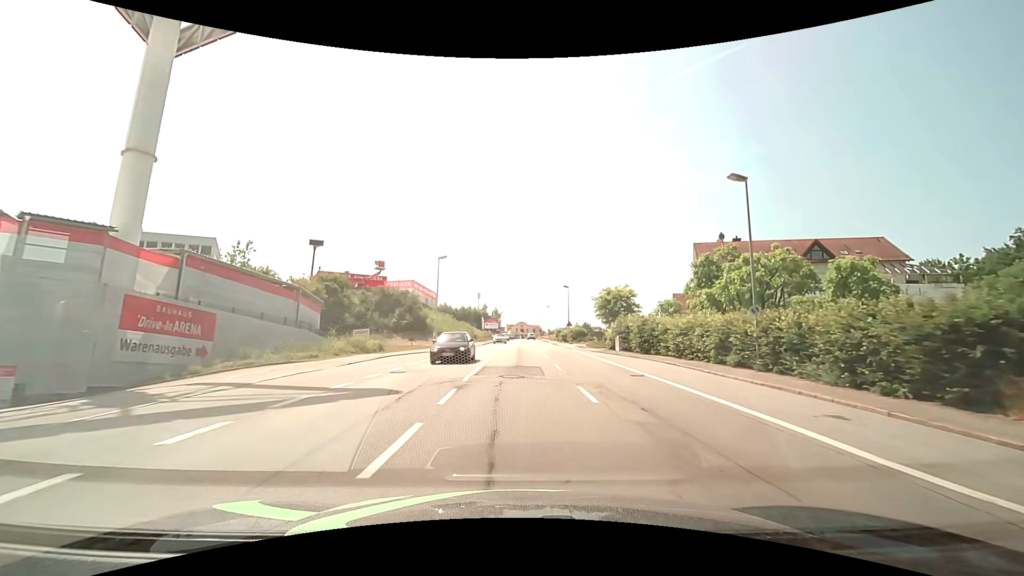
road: tertiary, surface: asphalt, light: Day
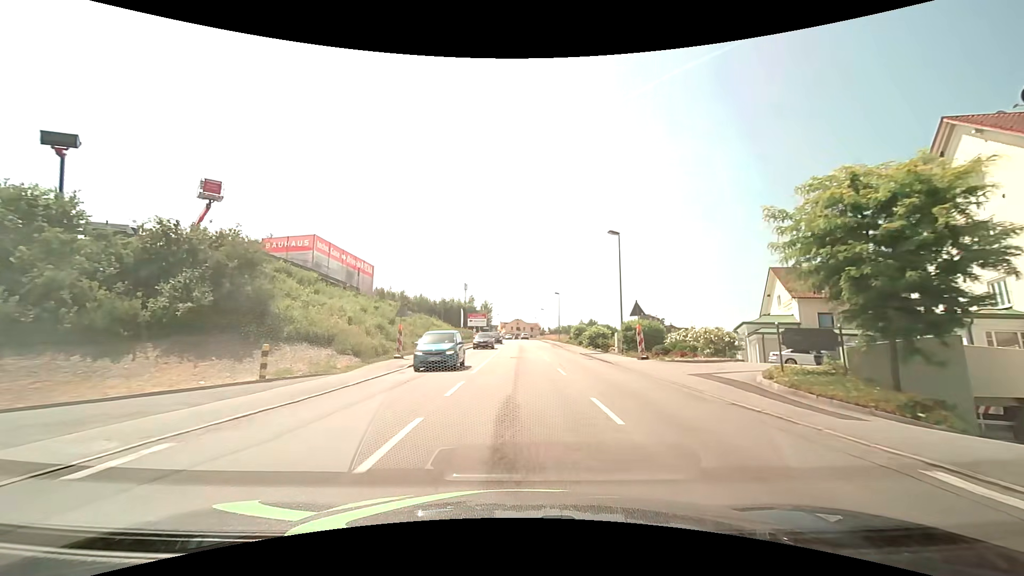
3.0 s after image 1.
(+0.2, +38.0) m; 0°
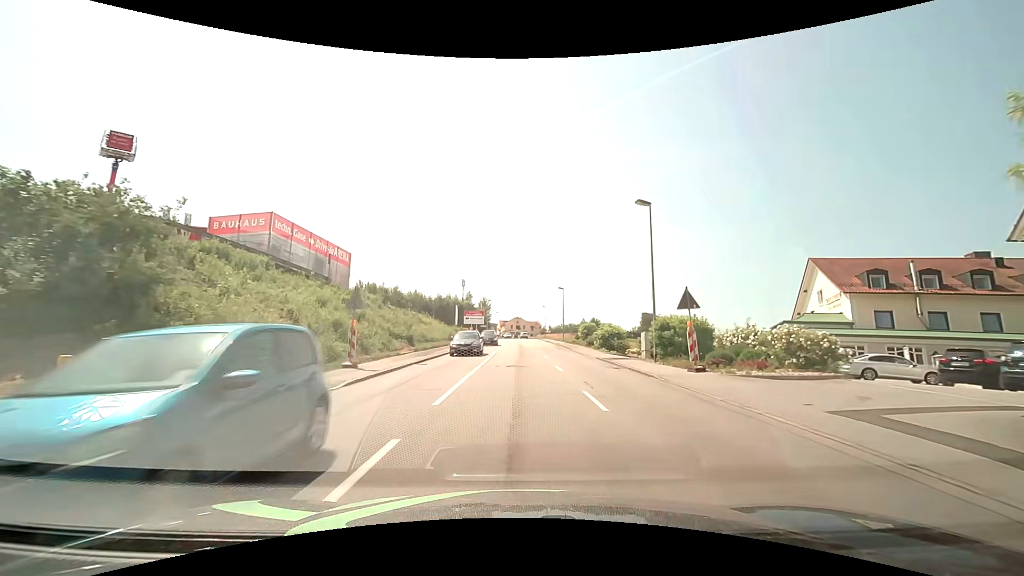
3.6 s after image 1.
(0.0, +7.6) m; 0°
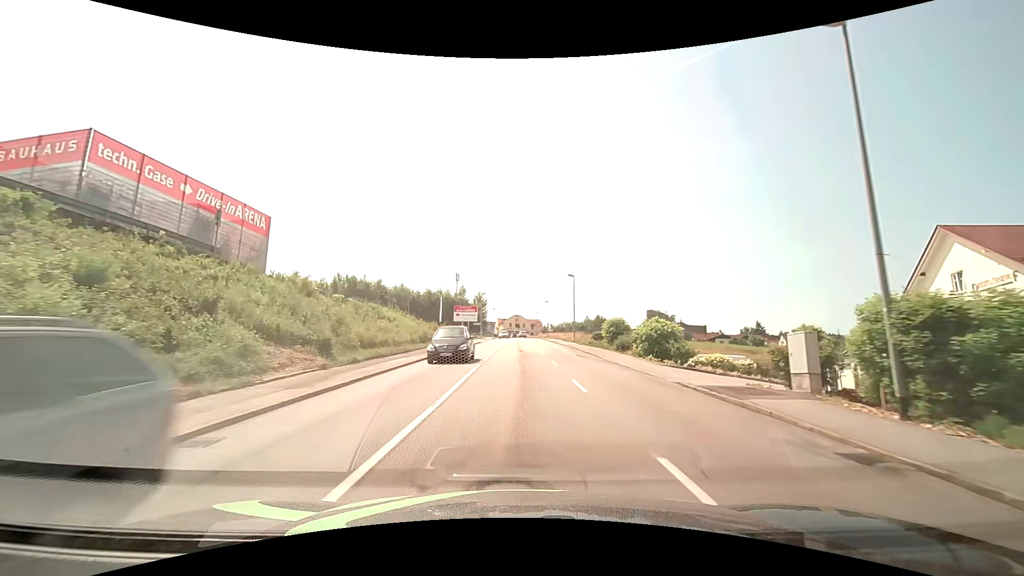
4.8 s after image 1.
(0.0, +15.3) m; 0°
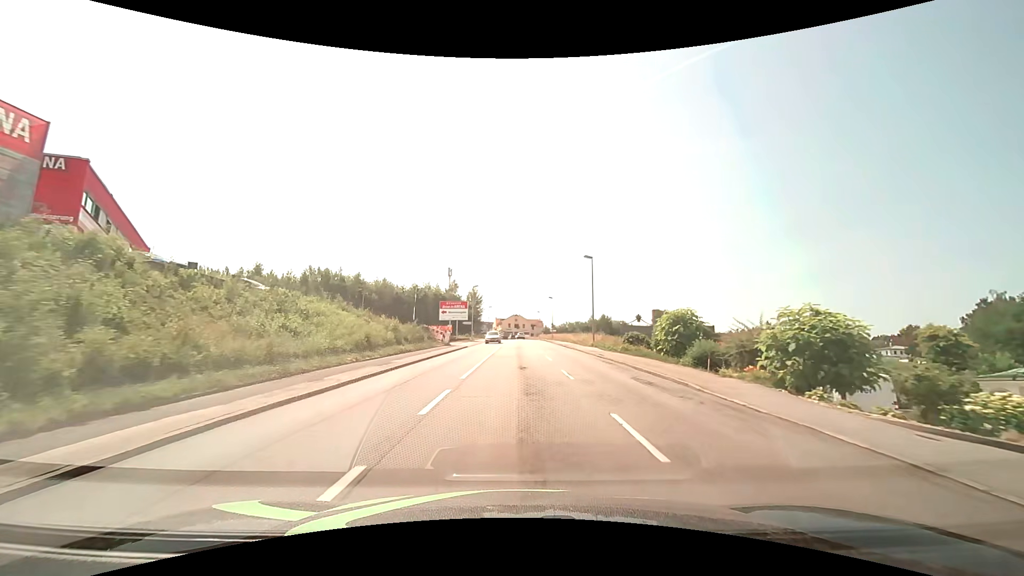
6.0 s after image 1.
(0.0, +15.3) m; 0°
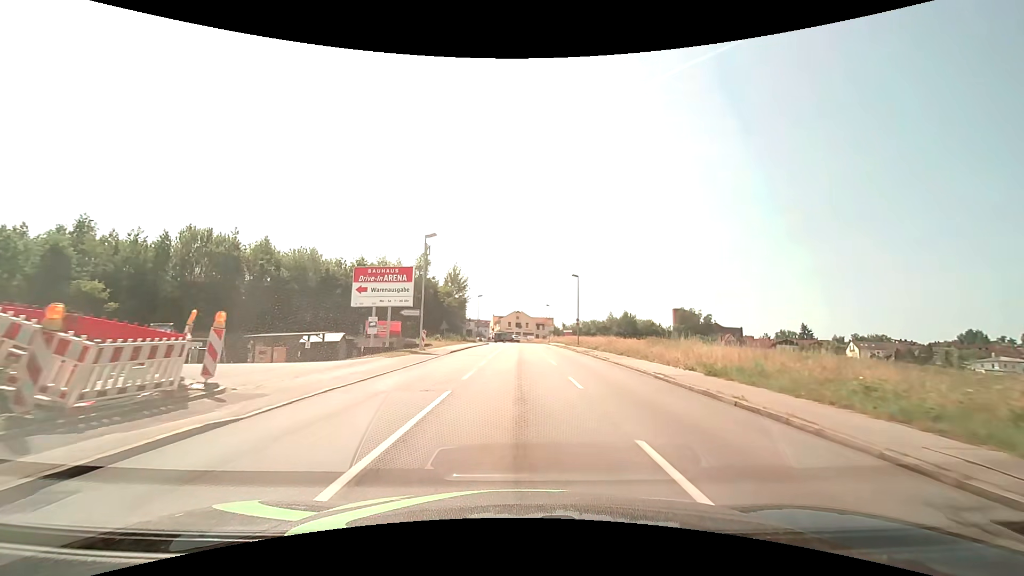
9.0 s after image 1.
(-0.1, +38.2) m; -1°
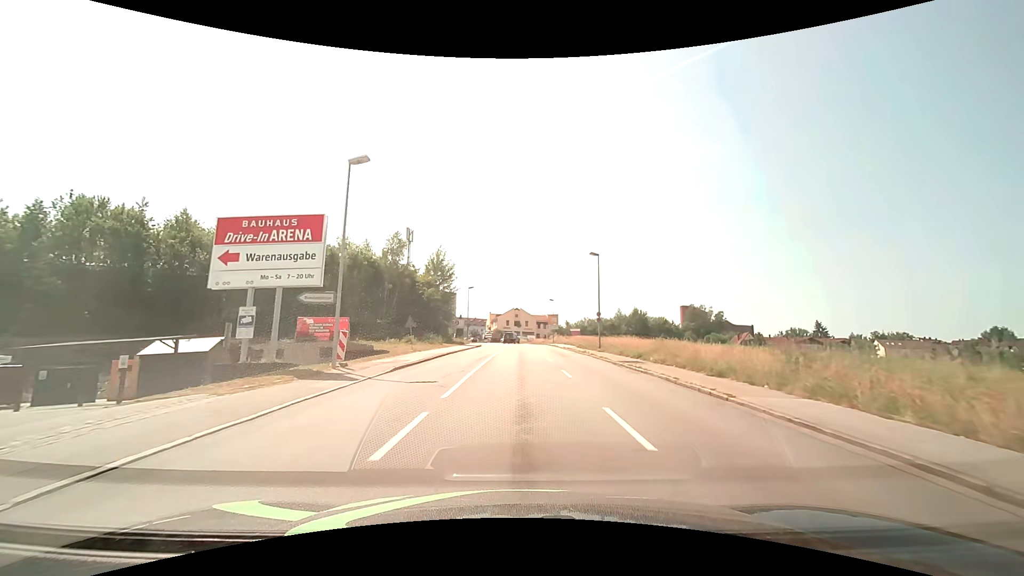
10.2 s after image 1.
(+0.1, +15.3) m; 0°
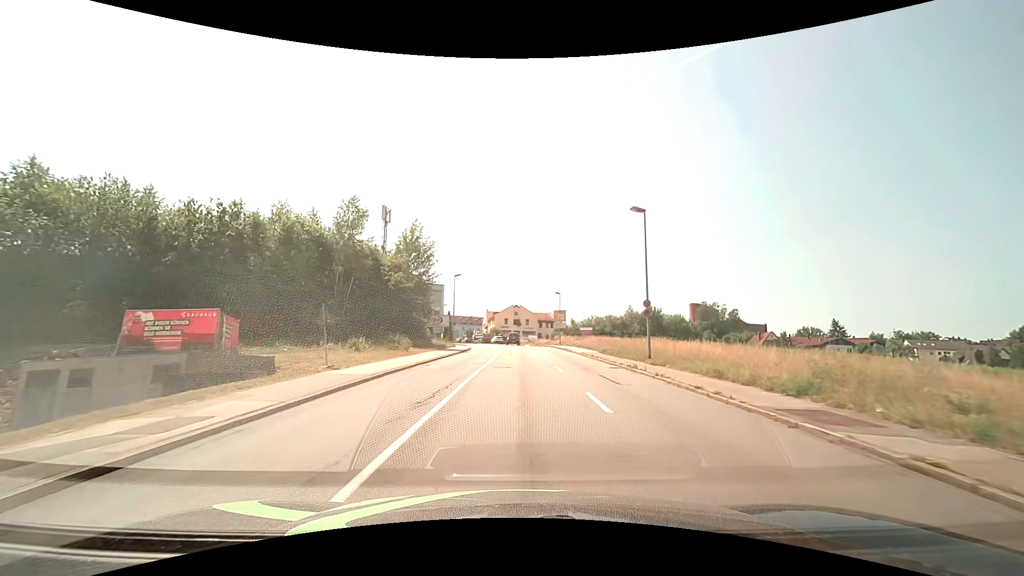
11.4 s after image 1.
(0.0, +15.3) m; 0°
(0, +10) (0, +20) (0, +30) (0, +40) (0, +50) (0, +60) (0, +70) (-1, +80) (-2, +90) (-4, +100) m
